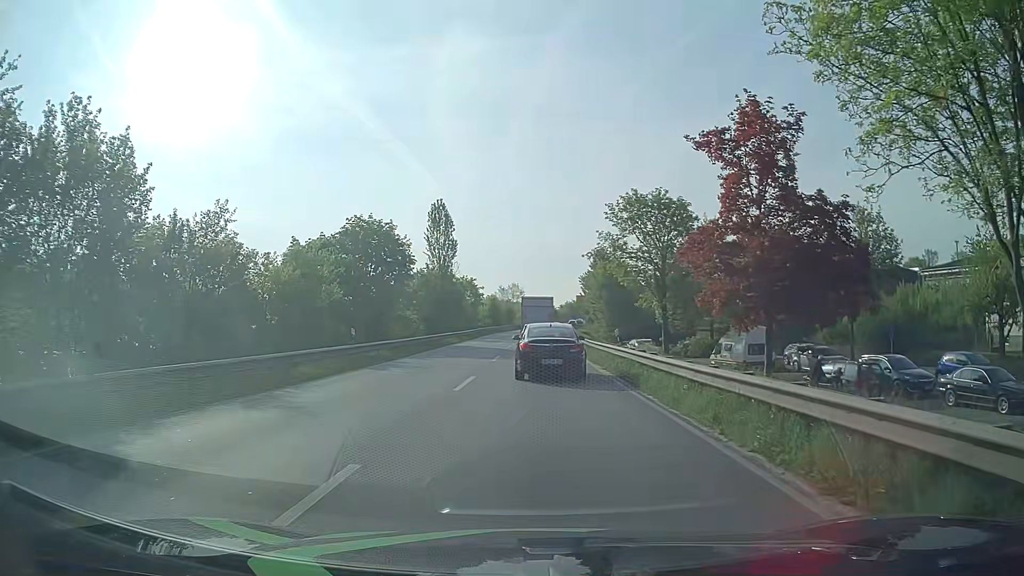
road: primary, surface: asphalt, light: Day
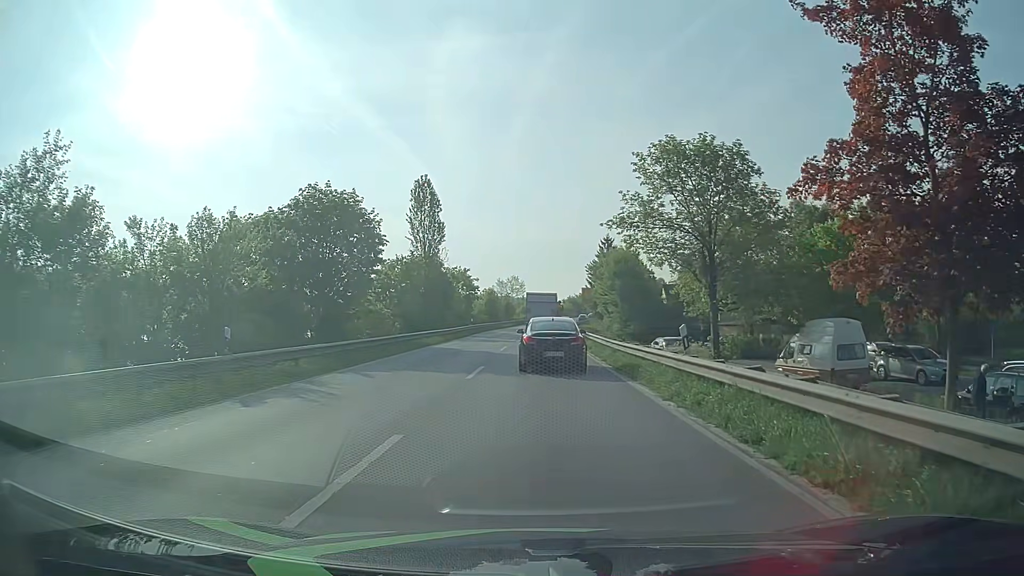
(0.0, +10.3) m; 0°
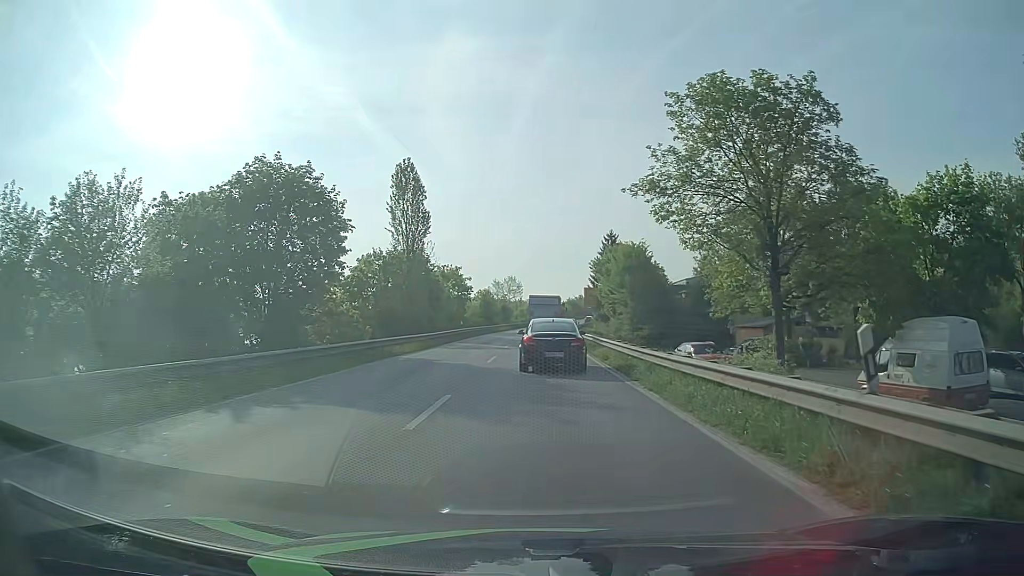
(0.0, +7.6) m; 0°
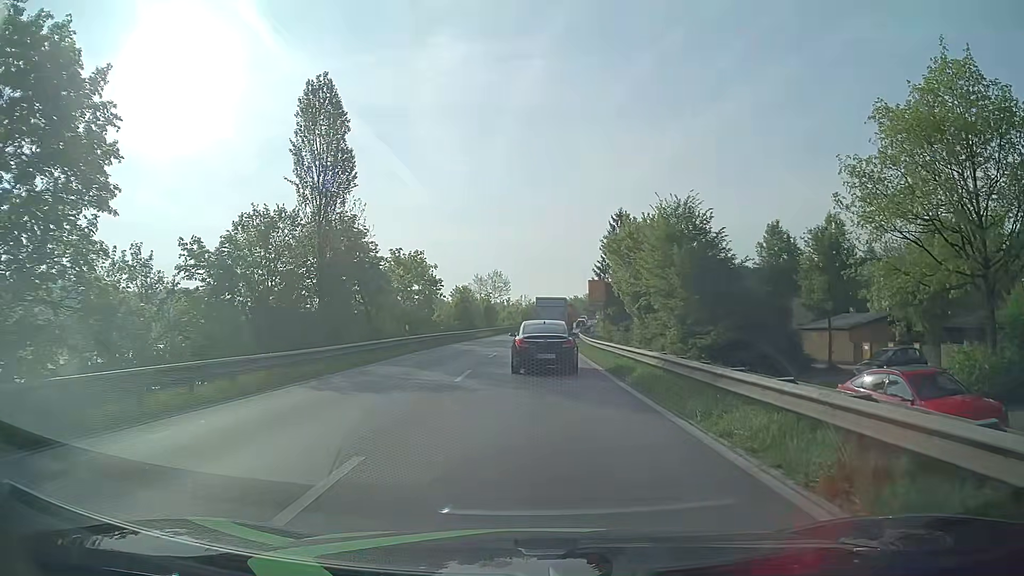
(+0.2, +20.4) m; +1°
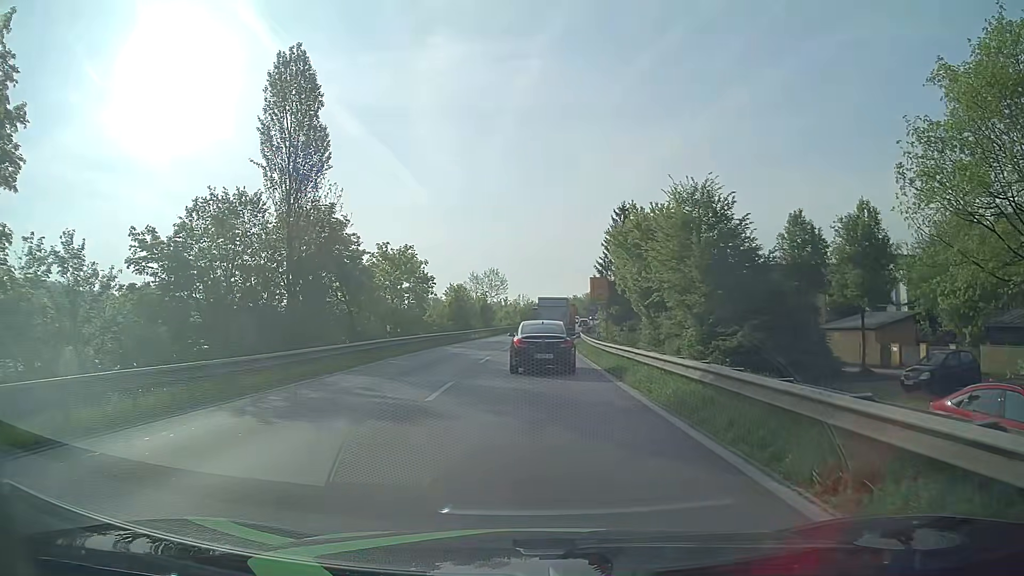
(0.0, +4.1) m; 0°
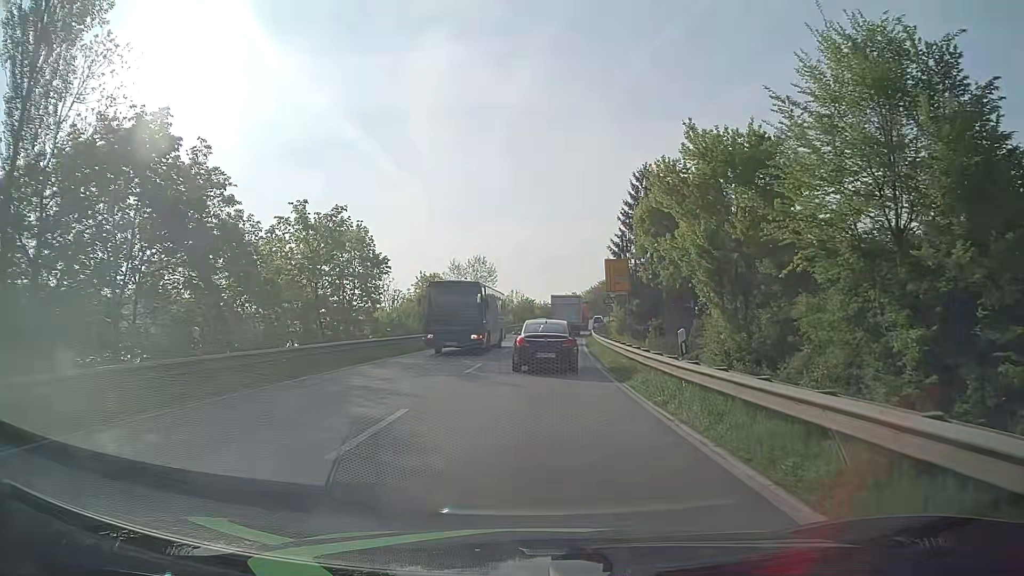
(+0.1, +17.6) m; +1°
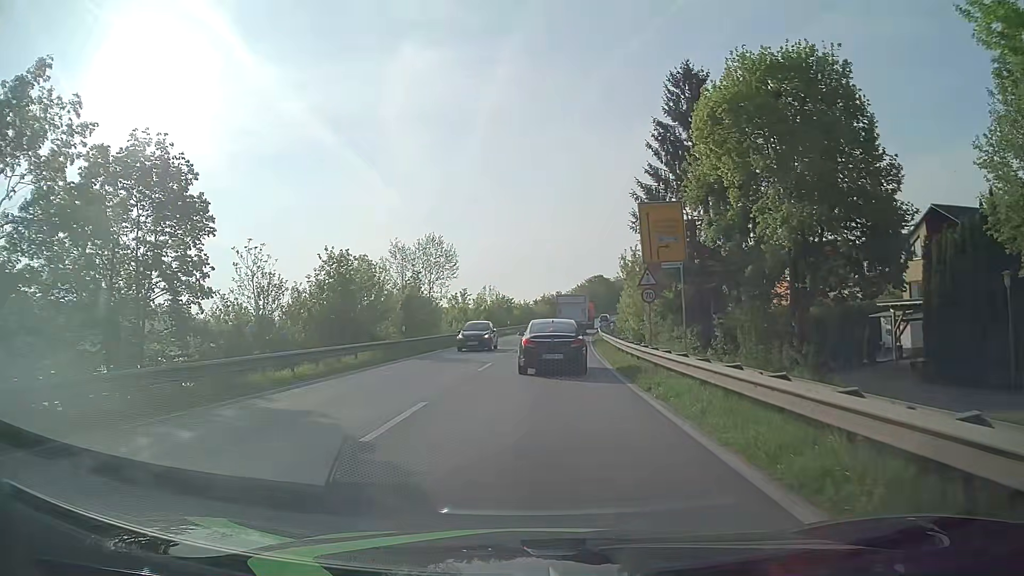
(+0.2, +22.7) m; +1°
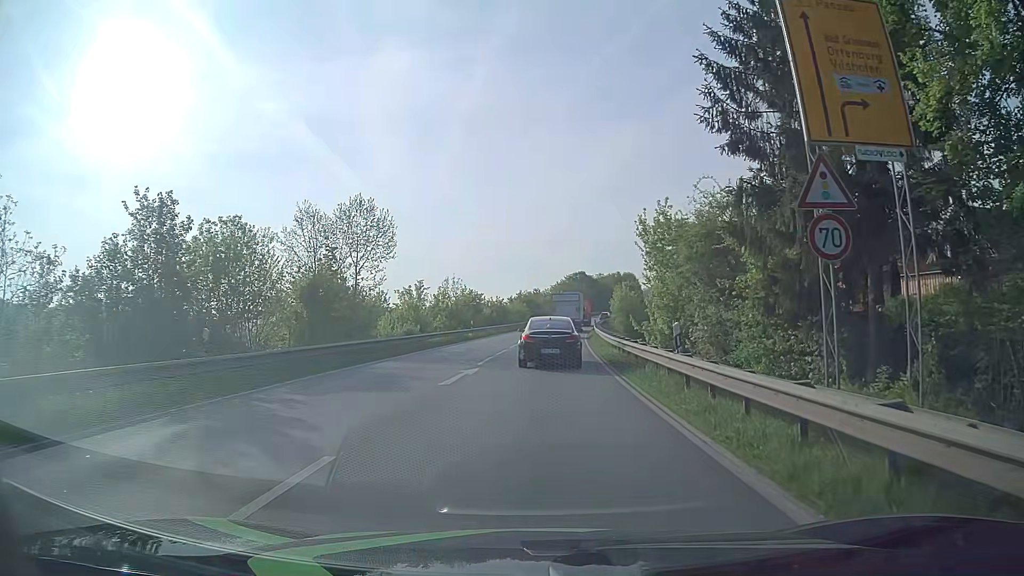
(+0.3, +17.1) m; +2°
(0, +10) (0, +20) (+1, +30) (+1, +40) (+2, +50) (+3, +60) (+4, +70) (+5, +80) (+6, +90) (+8, +100) m
